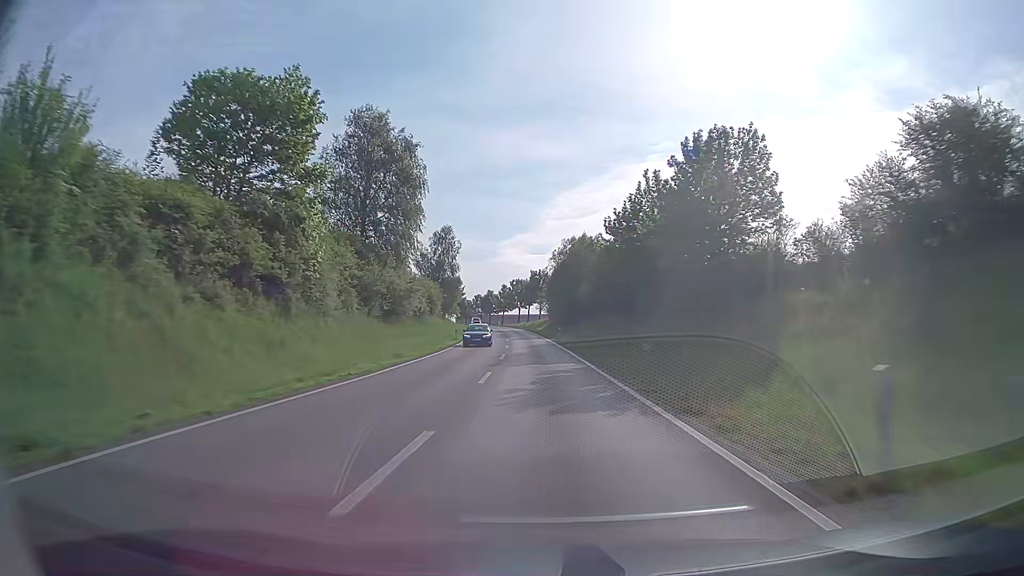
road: secondary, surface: asphalt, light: Day
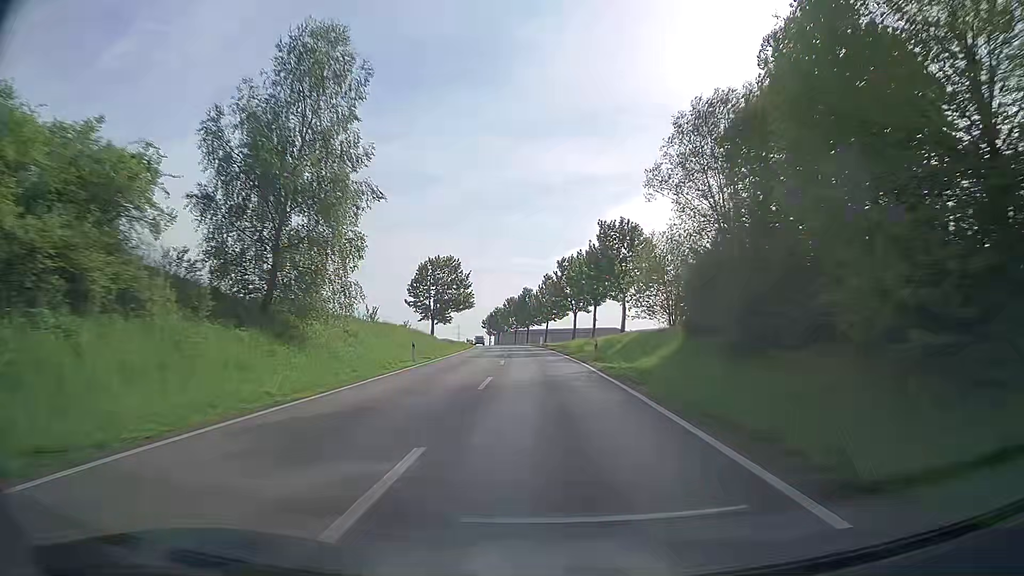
(-2.9, +73.7) m; -5°
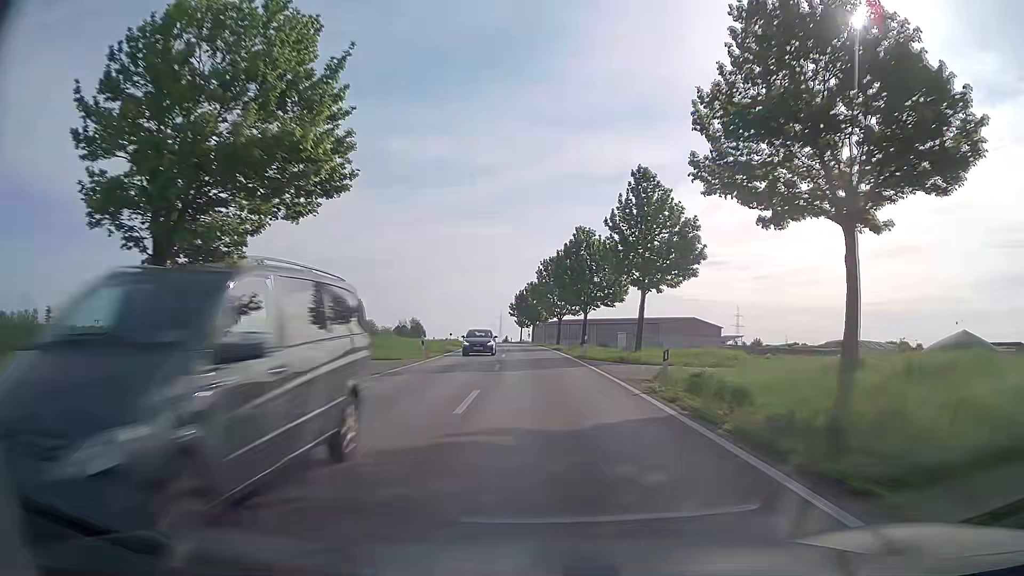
(-2.4, +65.2) m; -4°
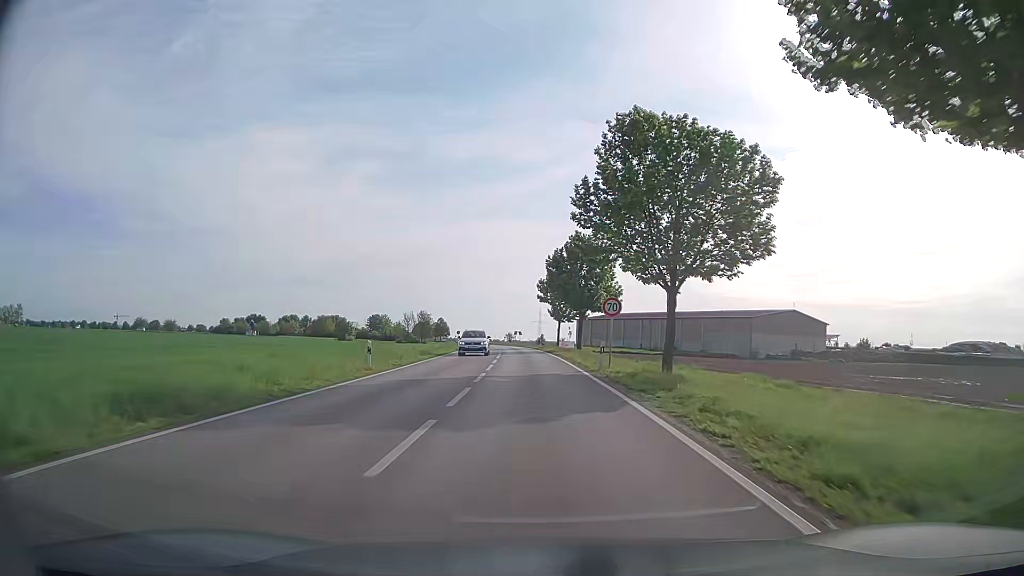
(-1.4, +52.7) m; -3°
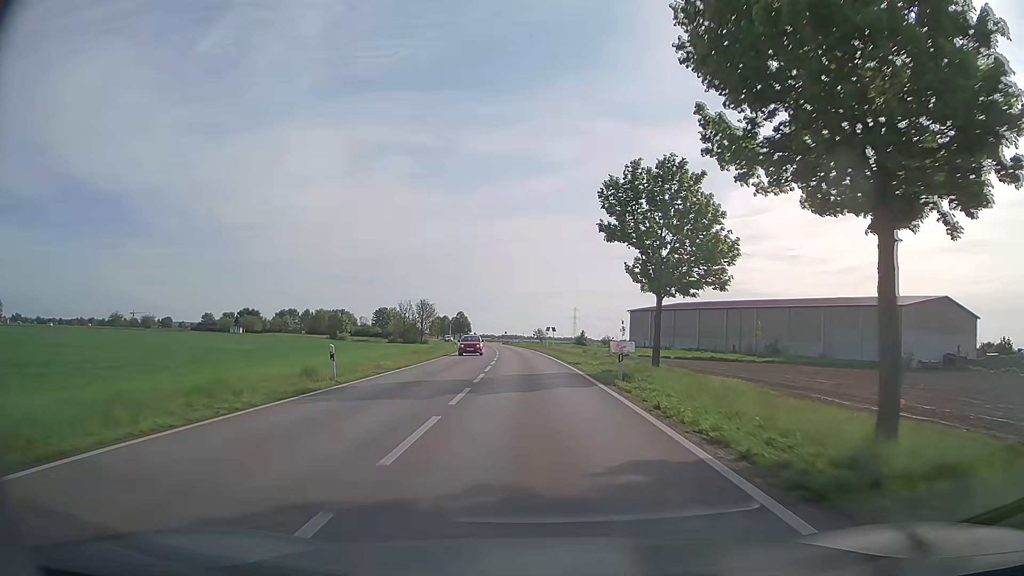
(-1.6, +47.9) m; -3°
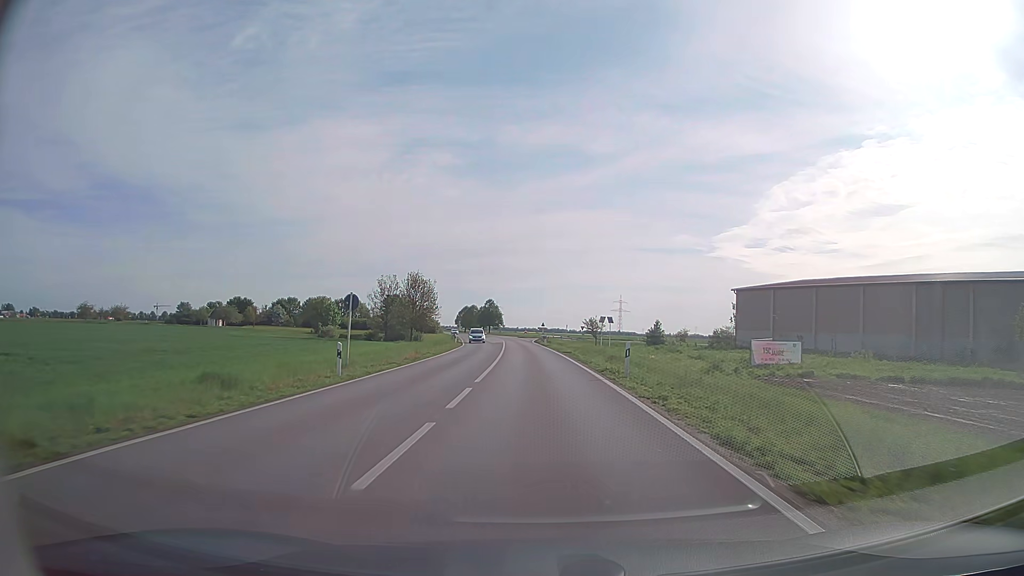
(-1.5, +49.7) m; -3°
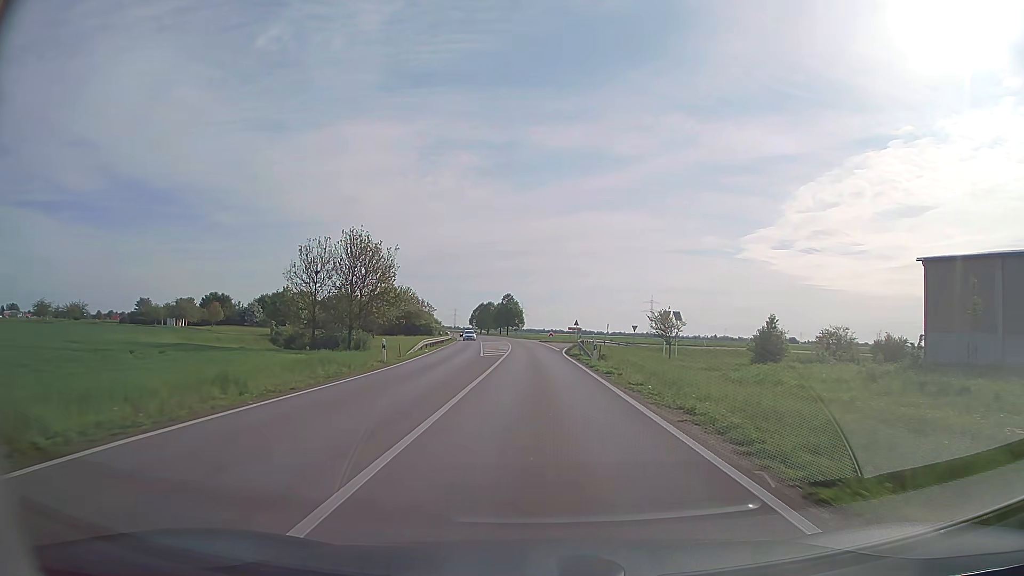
(-0.9, +40.0) m; -2°
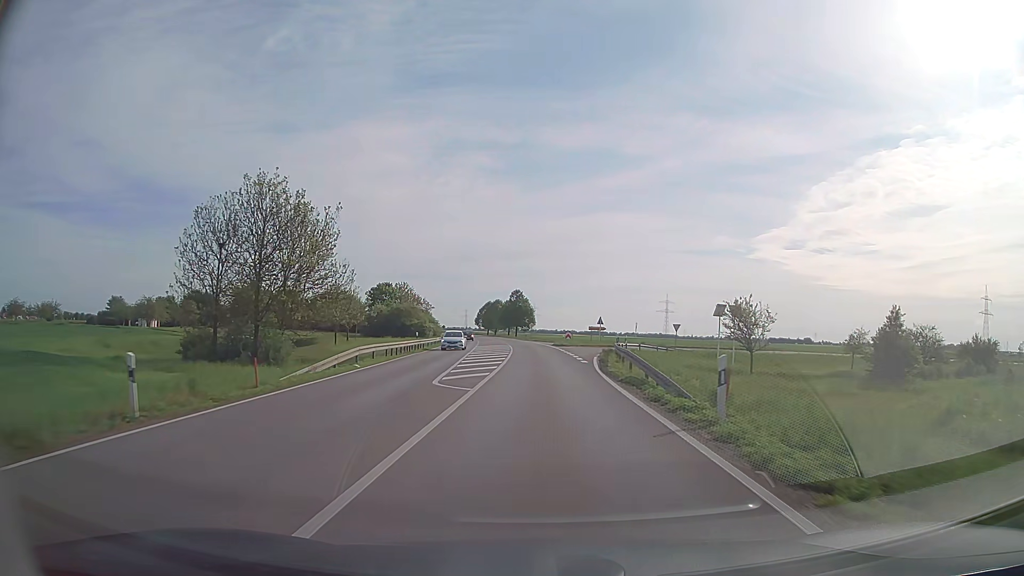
(-0.2, +19.8) m; -1°
(0, +10) (0, +20) (0, +30) (-1, +40) (-1, +50) (-1, +60) (-2, +70) (-3, +80) (-4, +90) (-5, +100) m
